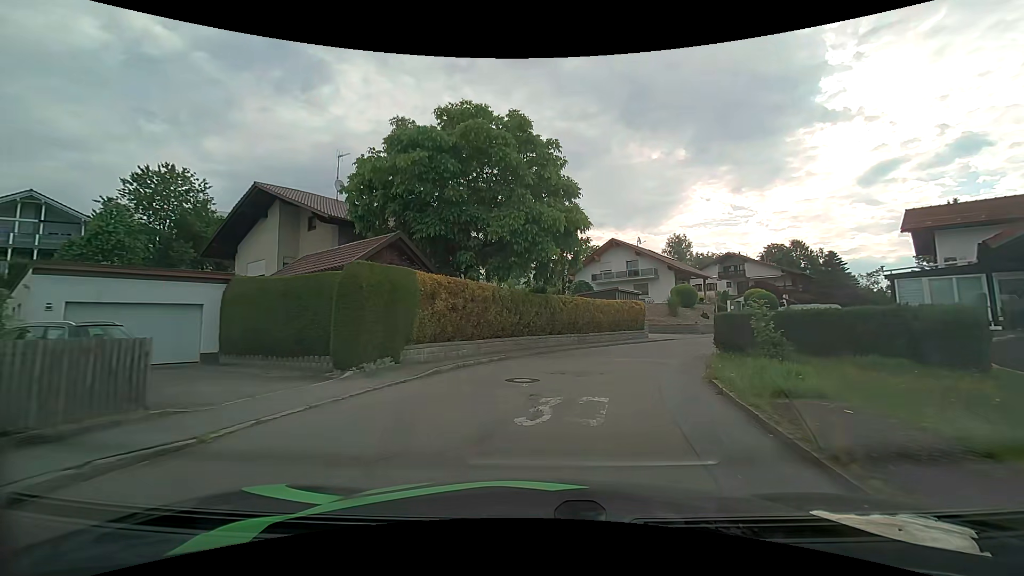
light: Day
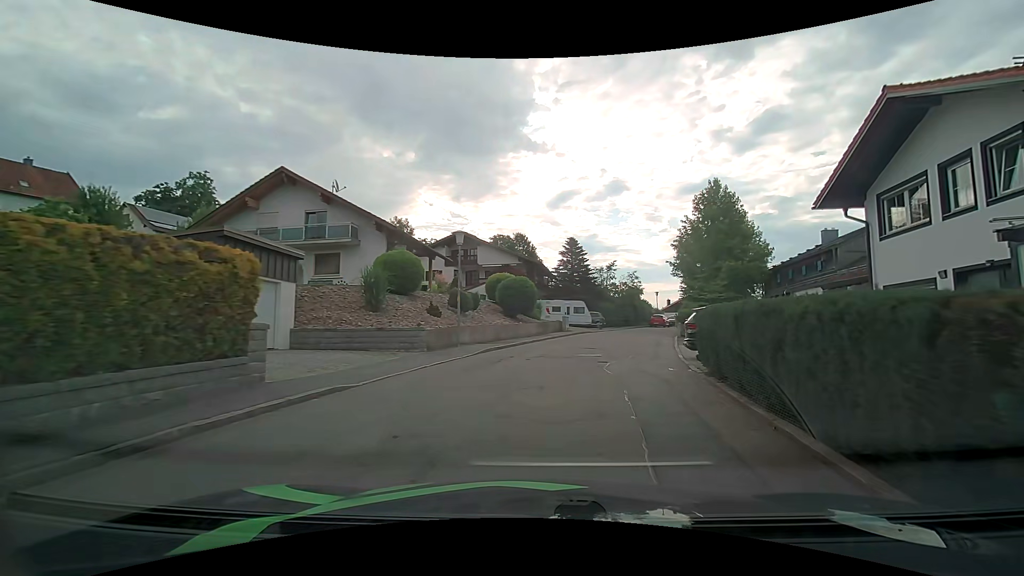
(+5.7, +22.5) m; +32°
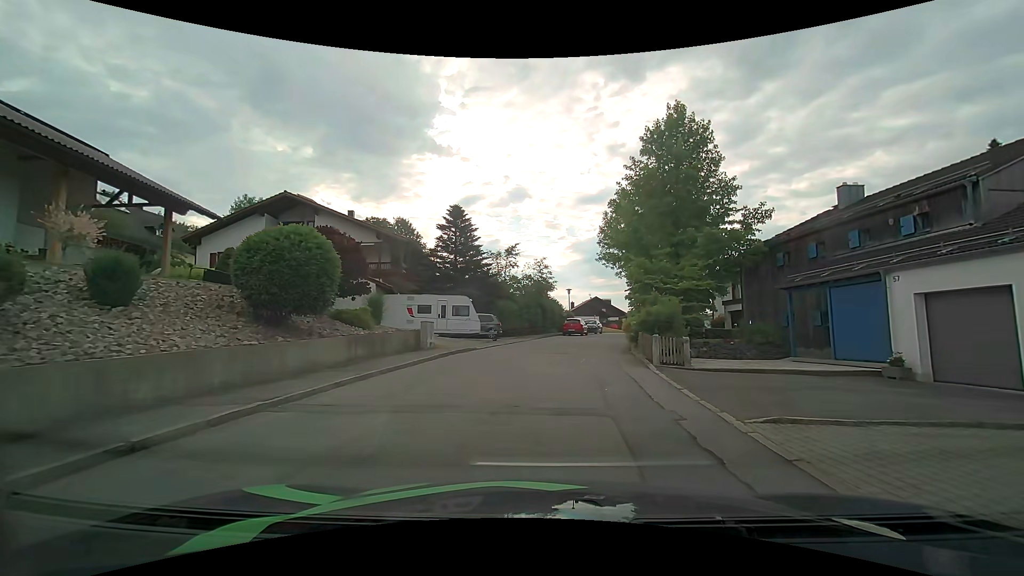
(+1.9, +17.2) m; +12°
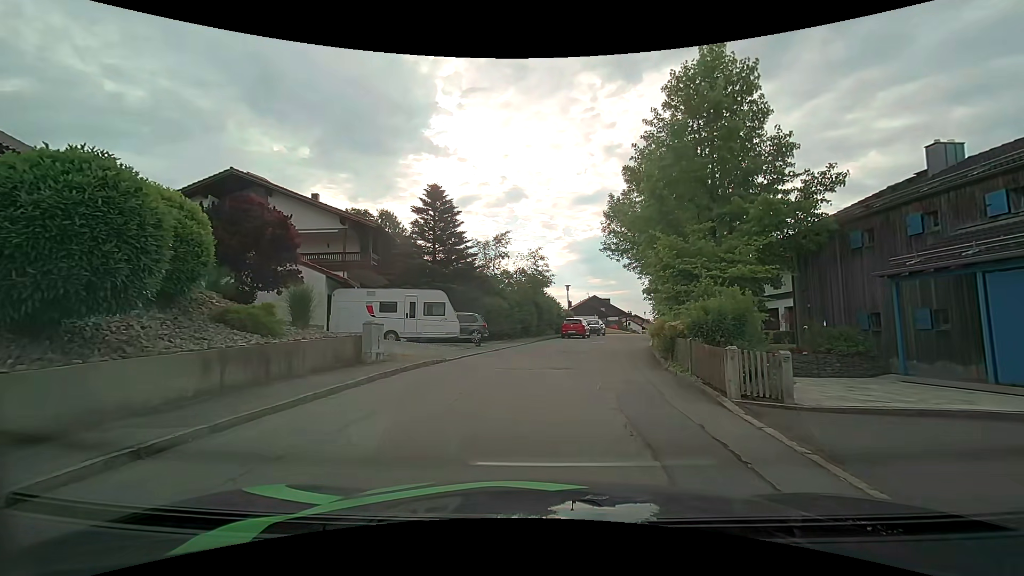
(0.0, +5.8) m; -1°
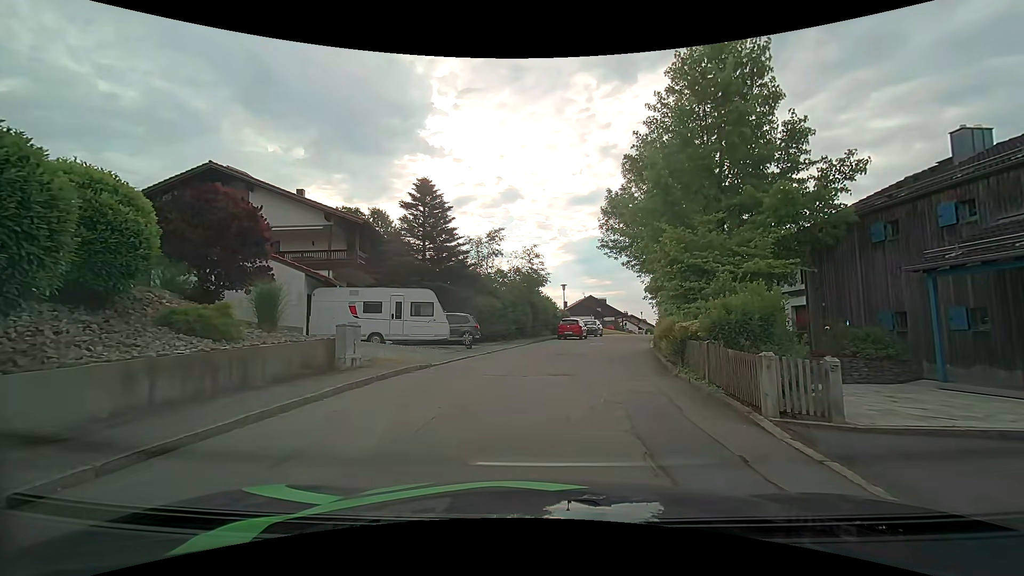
(0.0, +1.4) m; +1°
